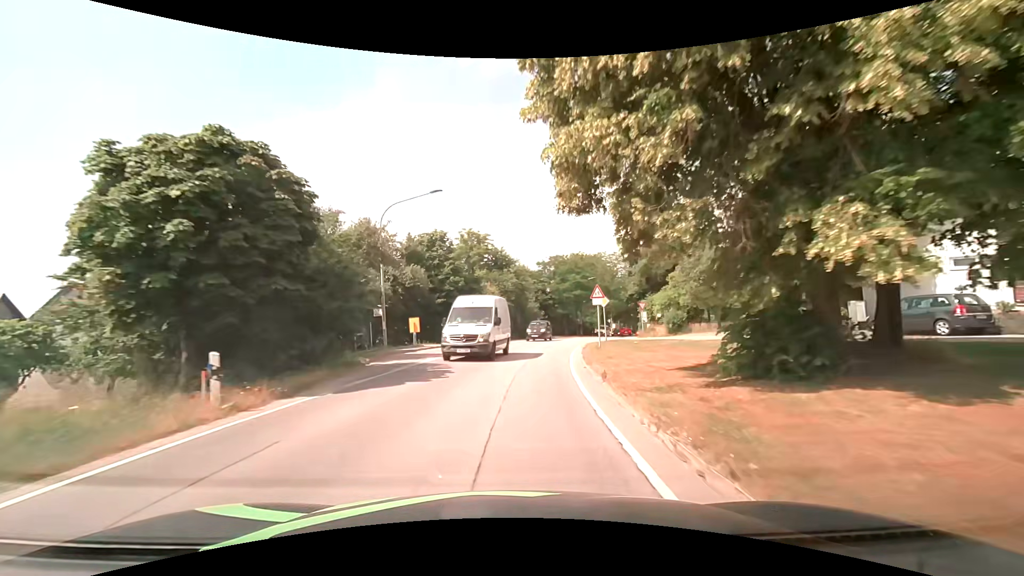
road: secondary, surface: asphalt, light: Day
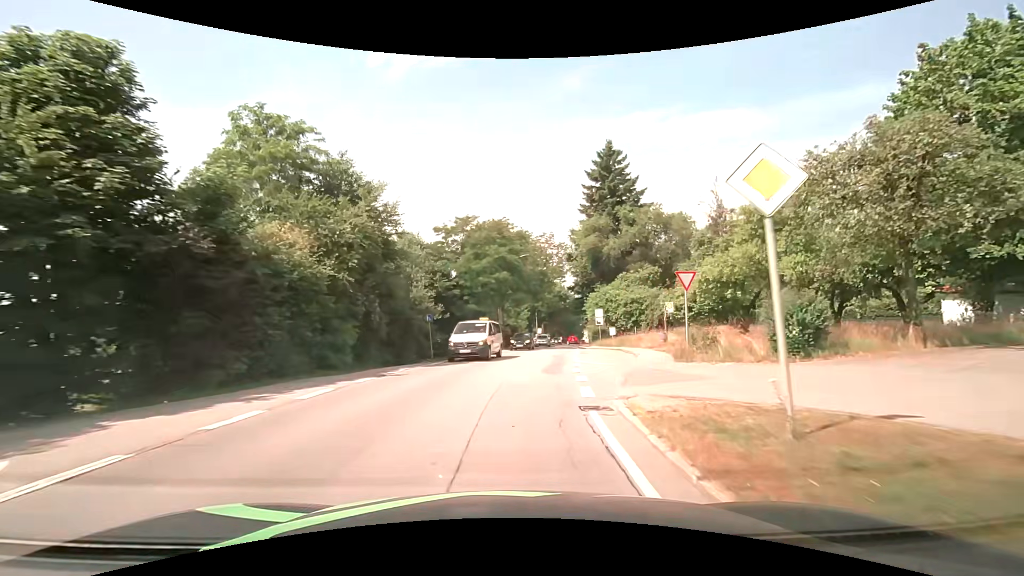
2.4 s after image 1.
(+2.5, +28.8) m; +10°
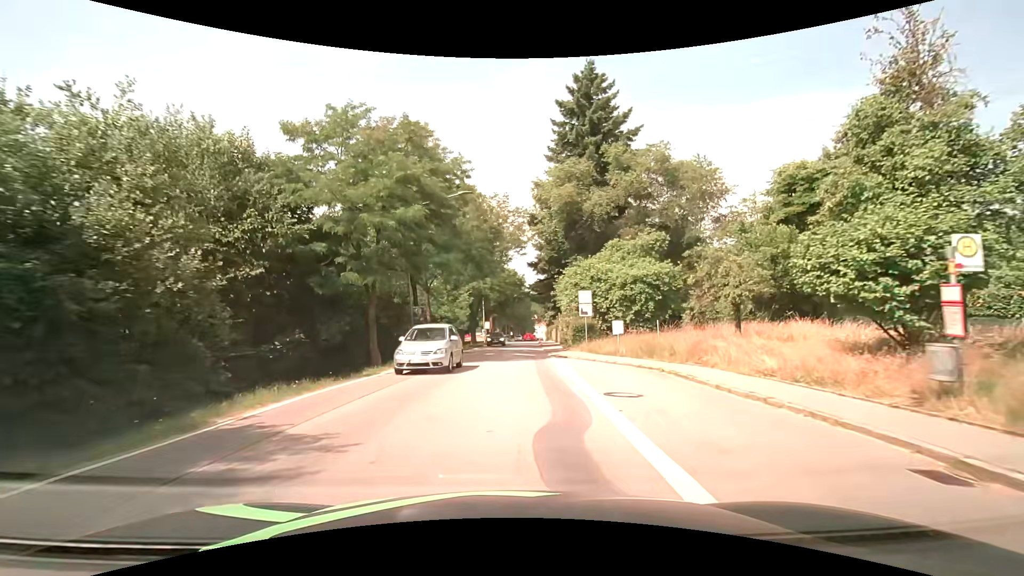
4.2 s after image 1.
(+1.3, +20.7) m; +6°
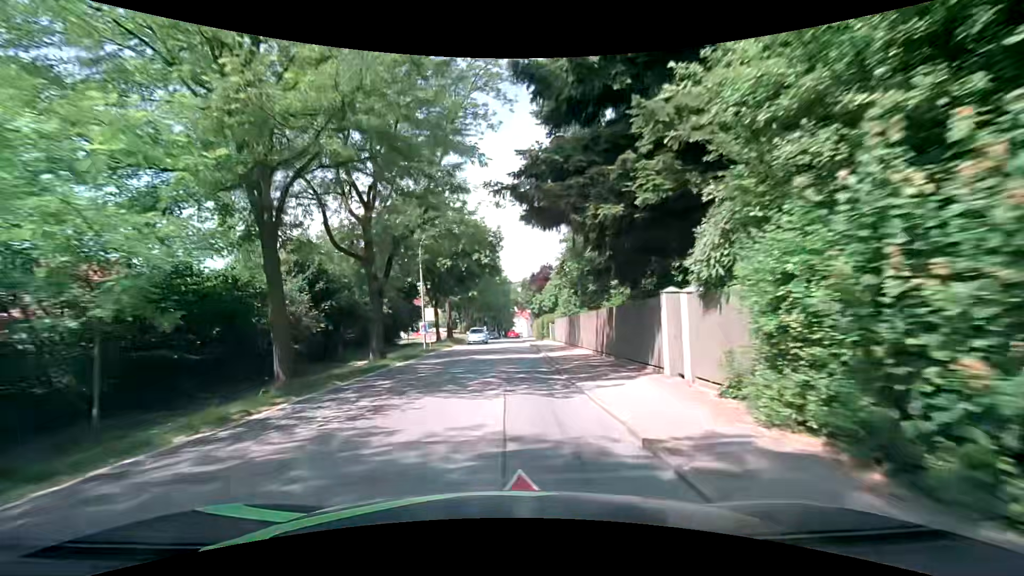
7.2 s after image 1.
(+1.2, +35.0) m; +3°
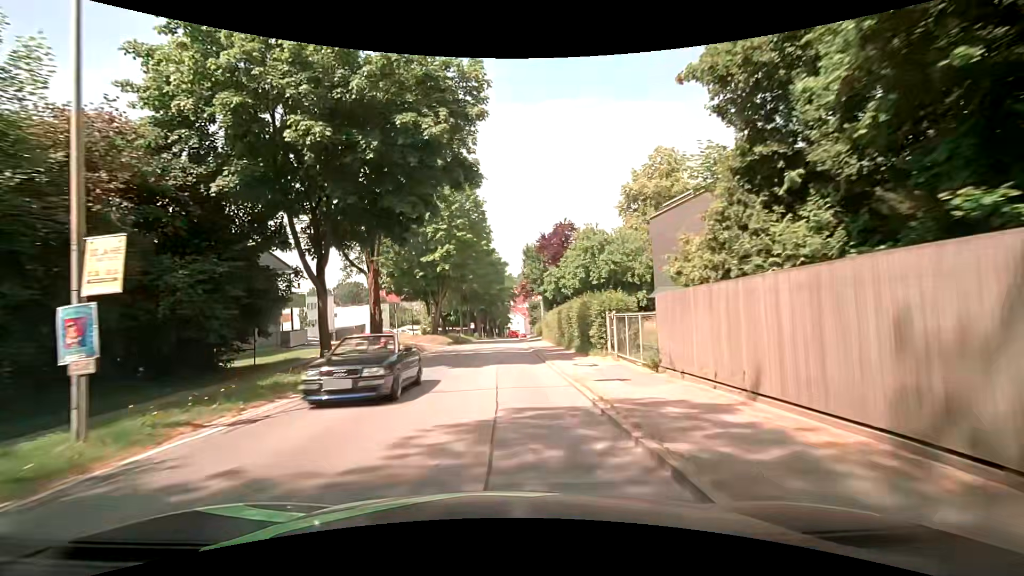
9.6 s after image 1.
(+0.4, +29.2) m; +1°
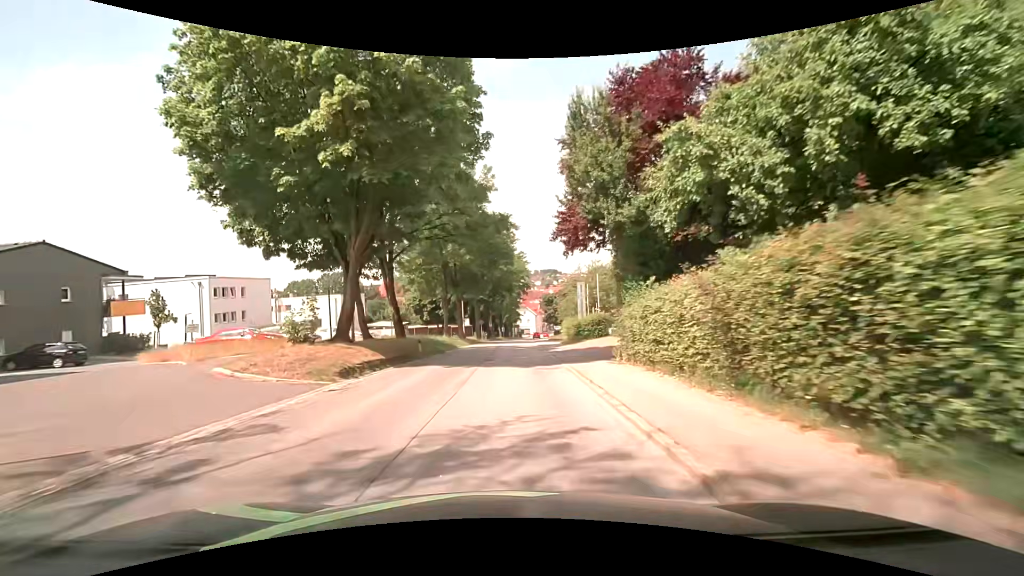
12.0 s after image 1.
(-0.3, +29.1) m; -1°
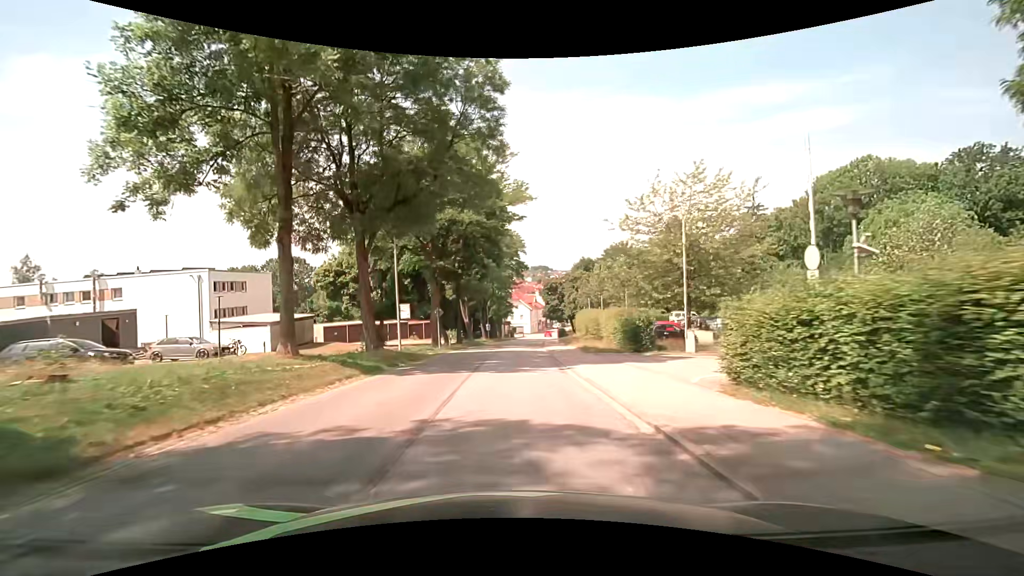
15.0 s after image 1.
(+0.4, +35.5) m; +1°
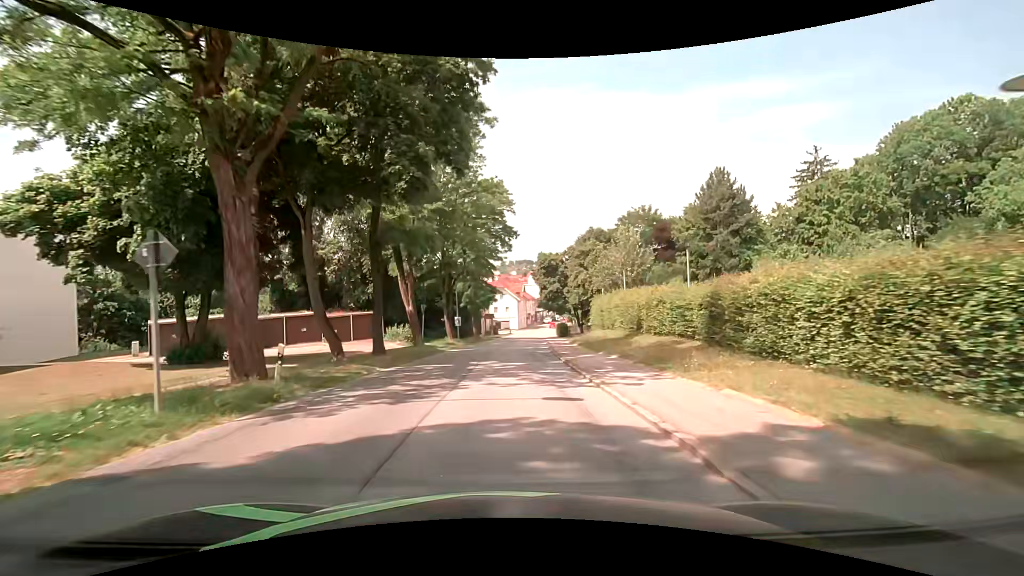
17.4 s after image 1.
(+0.5, +26.7) m; +3°
(0, +10) (0, +20) (0, +30) (+1, +40) (+1, +50) (+2, +60) (+3, +70) (+4, +80) (+5, +90) (+6, +100) m
